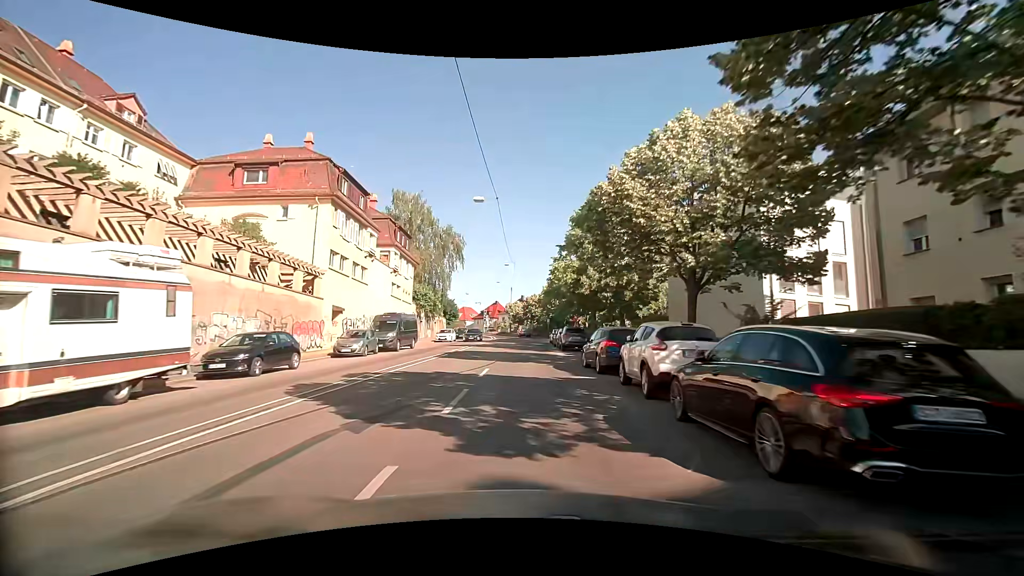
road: secondary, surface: asphalt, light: Day
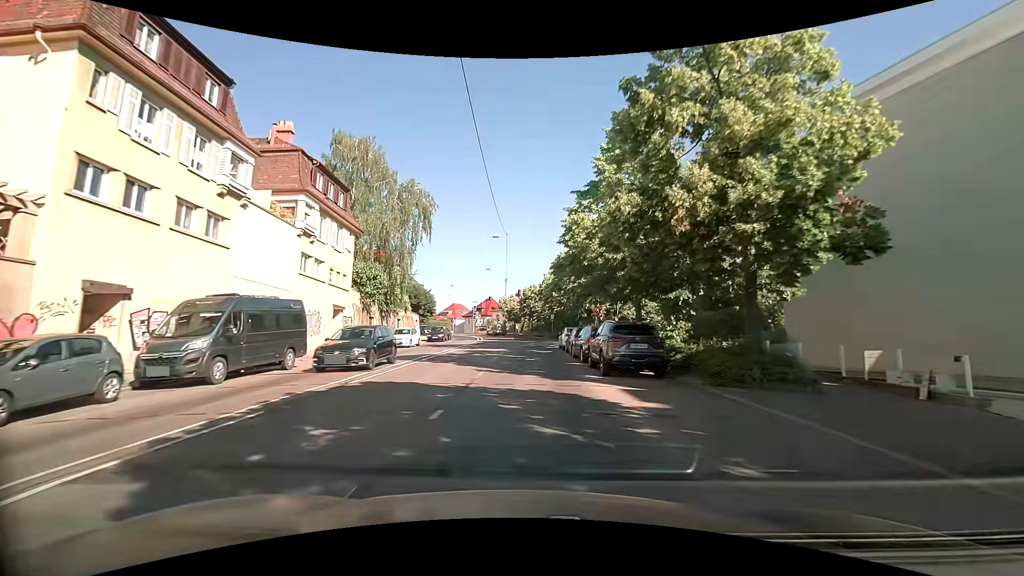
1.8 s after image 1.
(+0.2, +18.7) m; 0°
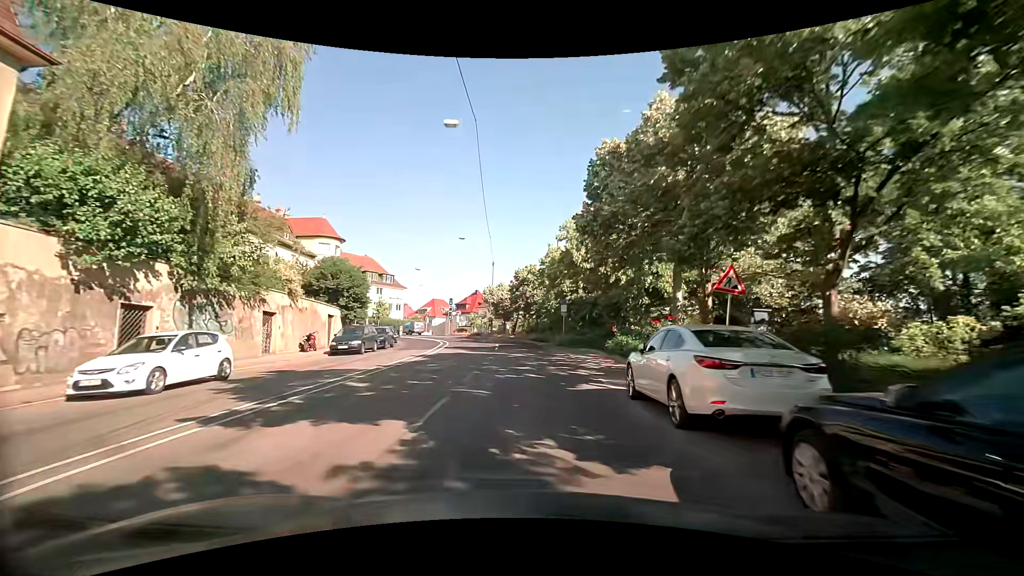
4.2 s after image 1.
(+0.5, +25.0) m; +1°
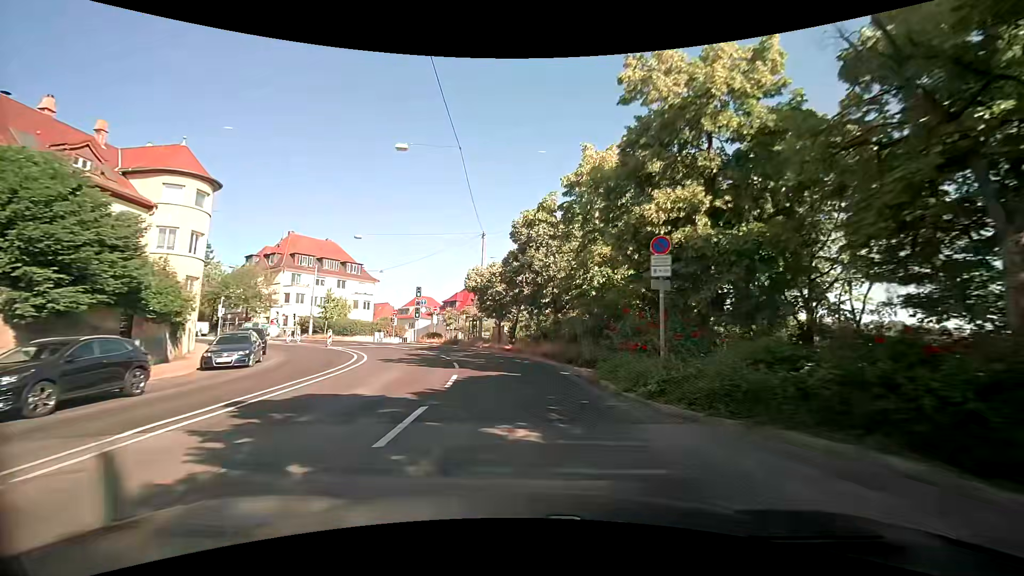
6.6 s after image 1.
(+0.1, +24.8) m; -1°
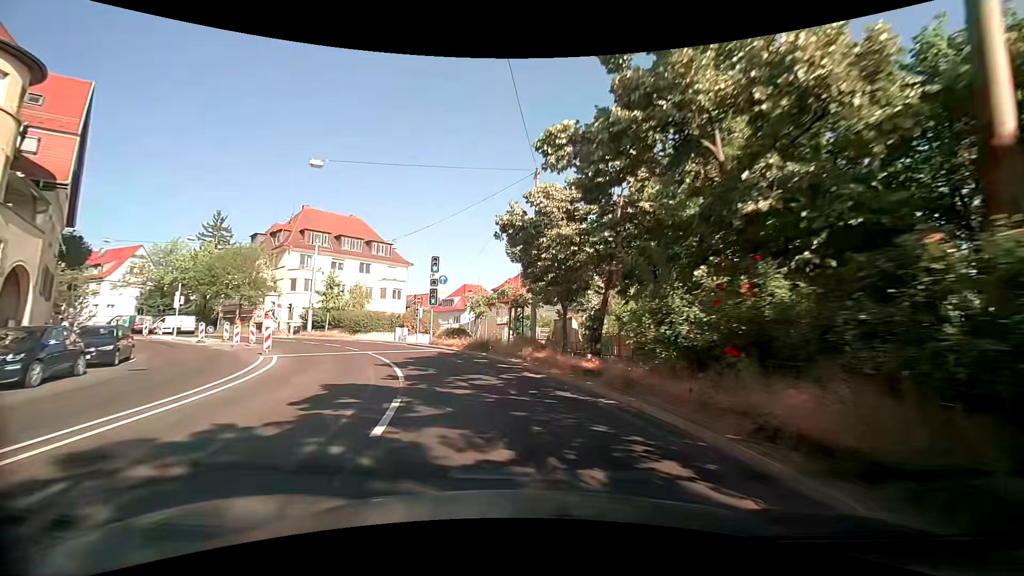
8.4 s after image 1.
(-0.7, +18.2) m; -7°
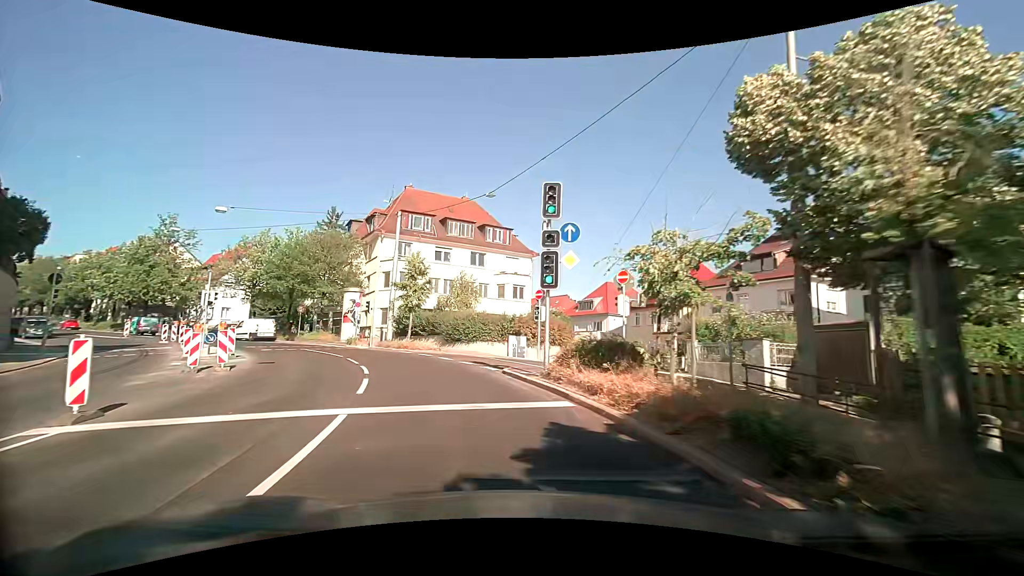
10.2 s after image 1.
(-1.9, +16.4) m; -15°
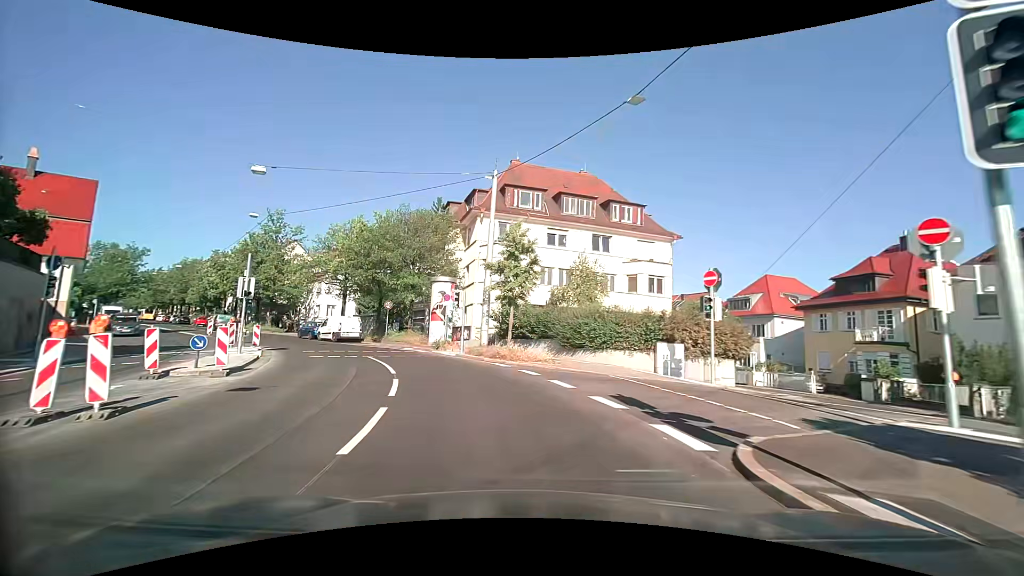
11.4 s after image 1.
(-1.2, +10.0) m; -14°
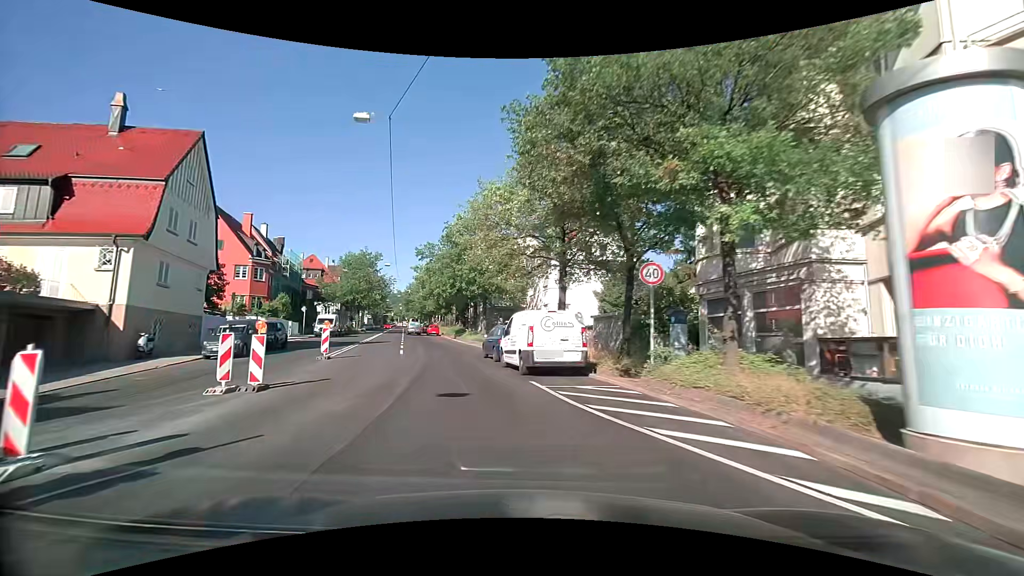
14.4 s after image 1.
(-6.0, +23.3) m; -30°
(-1, +10) (-3, +20) (-5, +30) (-7, +39) (-10, +49) (-12, +59) (-14, +68) (-16, +78) (-19, +88) (-21, +98) m
